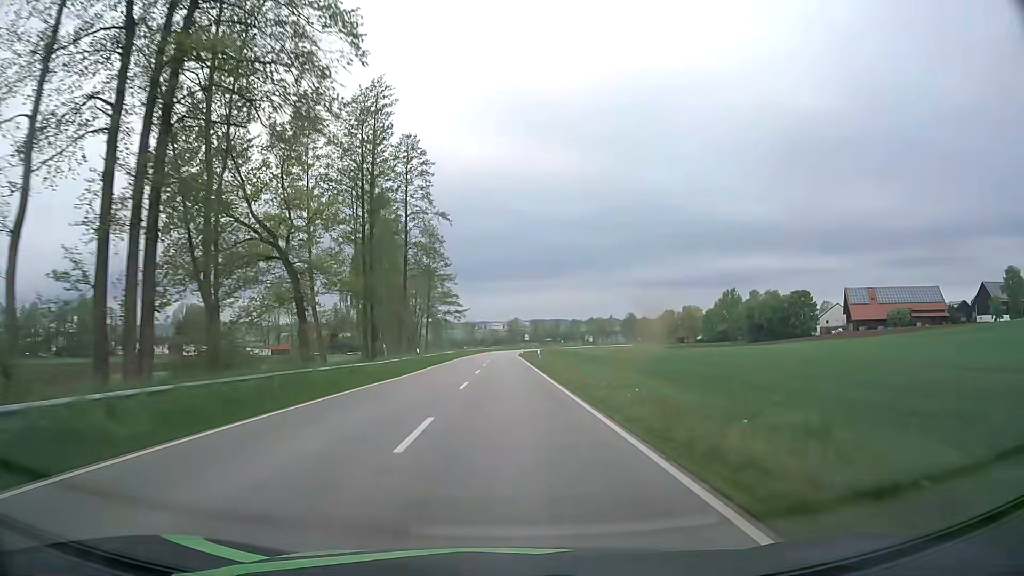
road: secondary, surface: asphalt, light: Day
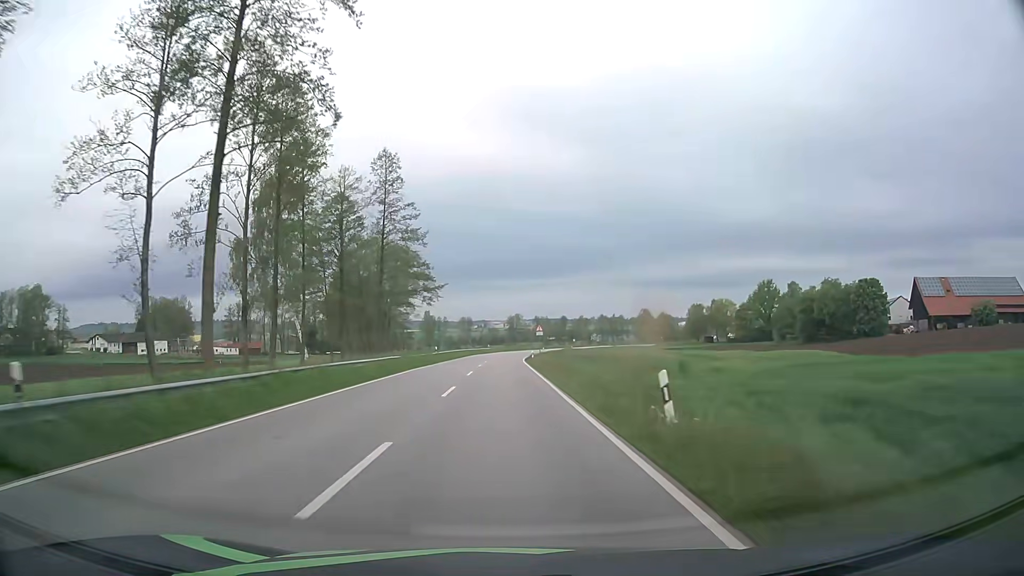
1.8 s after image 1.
(-0.1, +39.1) m; 0°
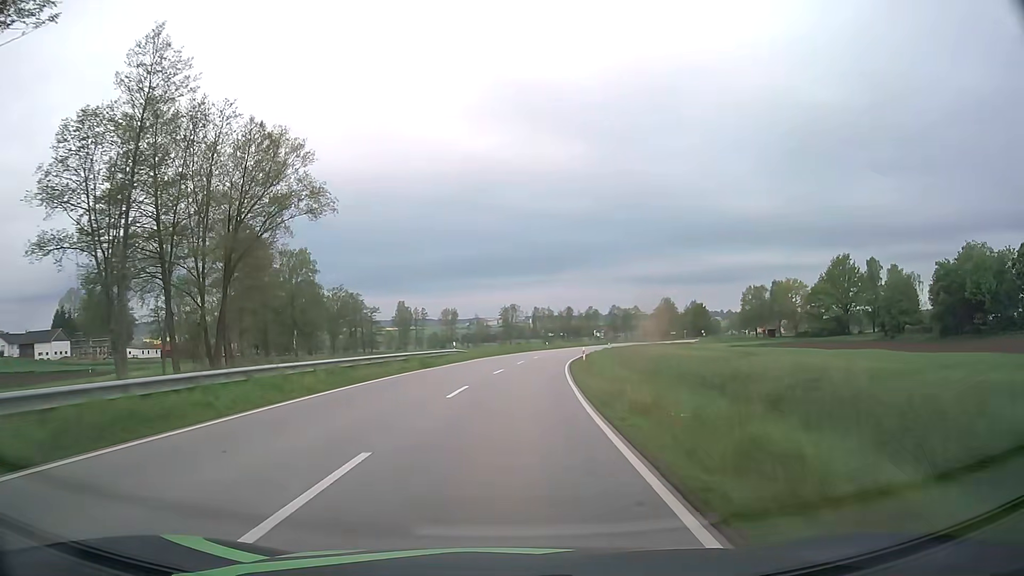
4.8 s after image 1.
(-0.1, +61.4) m; 0°
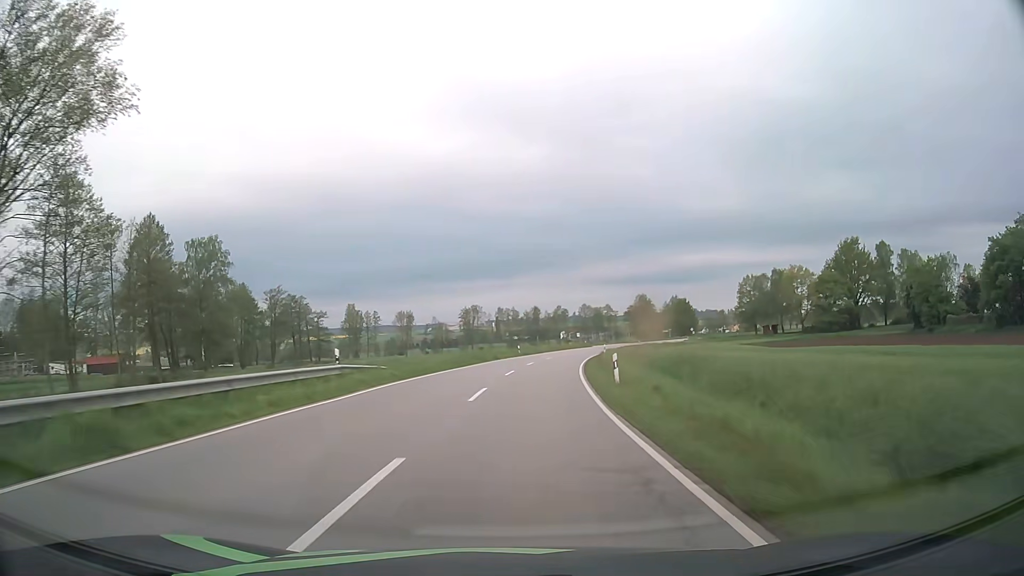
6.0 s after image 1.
(+0.6, +24.5) m; +3°
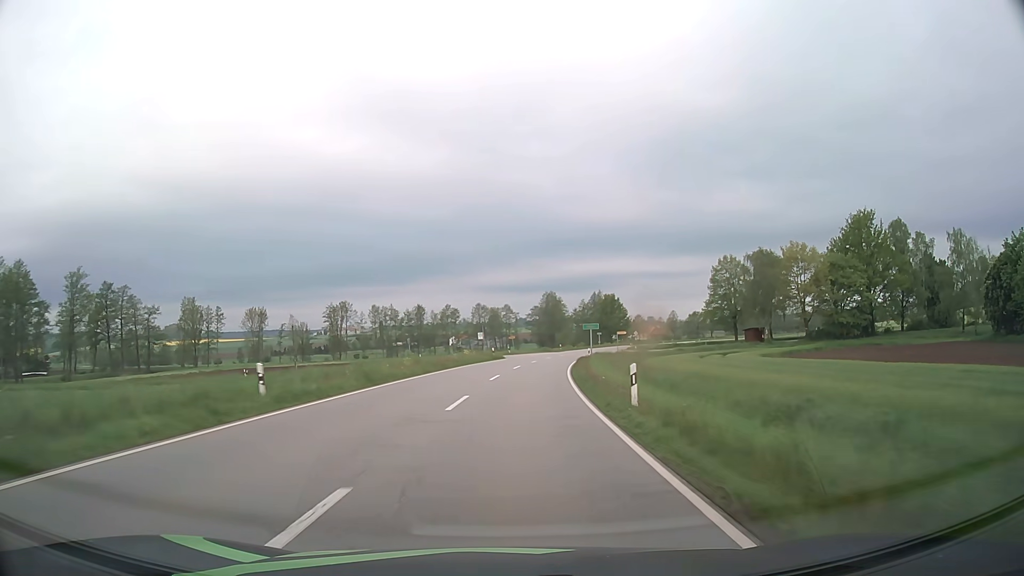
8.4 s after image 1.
(+4.0, +49.6) m; +9°
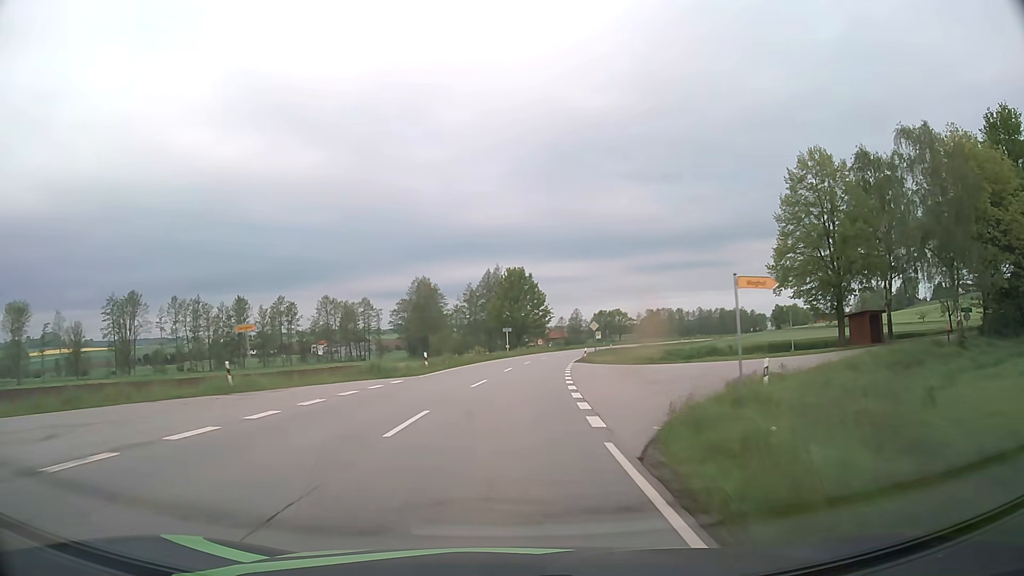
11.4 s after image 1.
(+5.7, +63.9) m; +10°
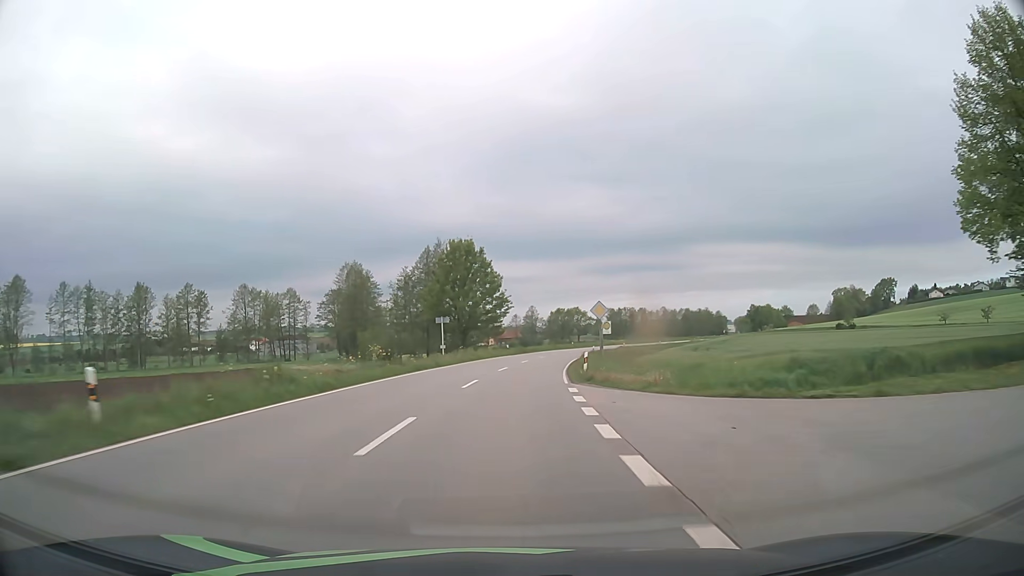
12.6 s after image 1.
(+1.0, +26.3) m; +4°
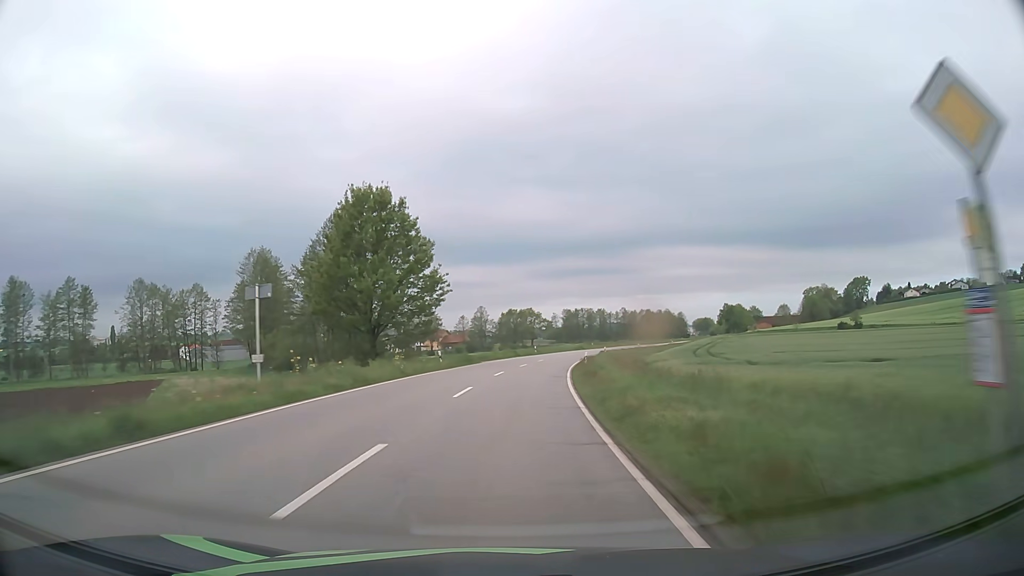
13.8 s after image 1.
(+1.0, +26.6) m; +4°
(0, +10) (+1, +20) (+1, +30) (+2, +40) (+4, +50) (+5, +60) (+7, +70) (+9, +79) (+12, +89) (+14, +99) m
